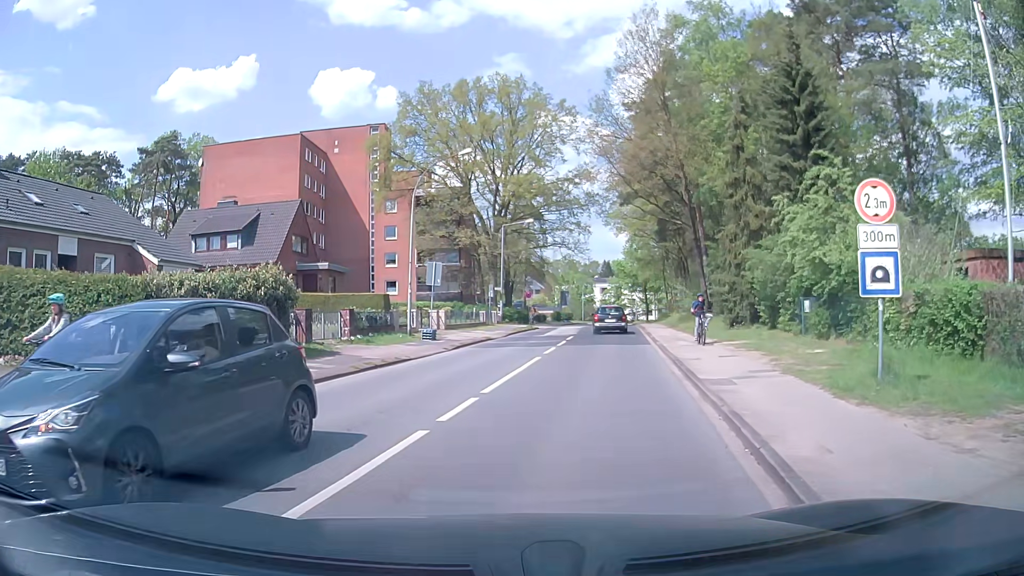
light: Day
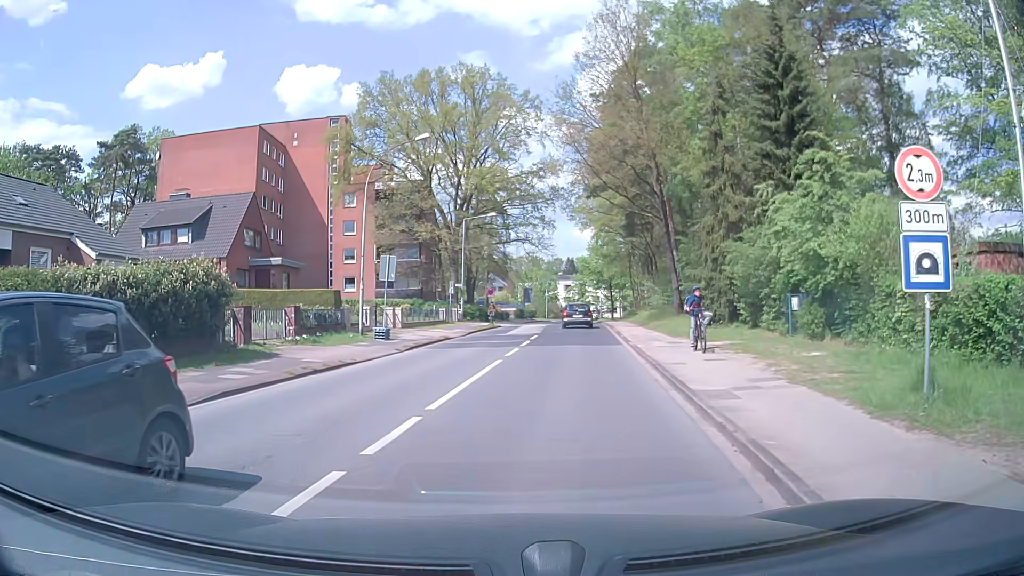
(+0.1, +2.0) m; +4°
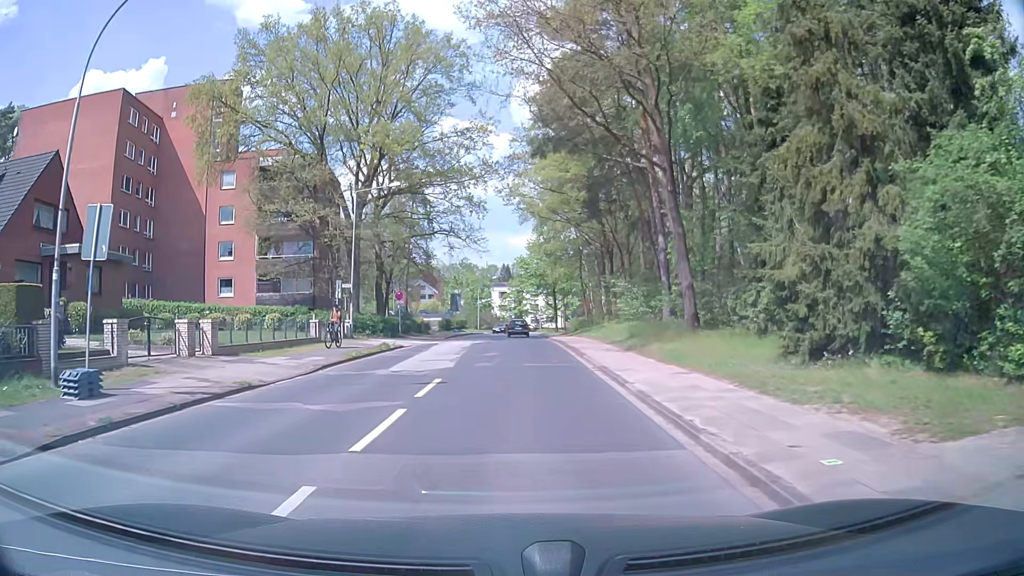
(+1.1, +15.7) m; +5°
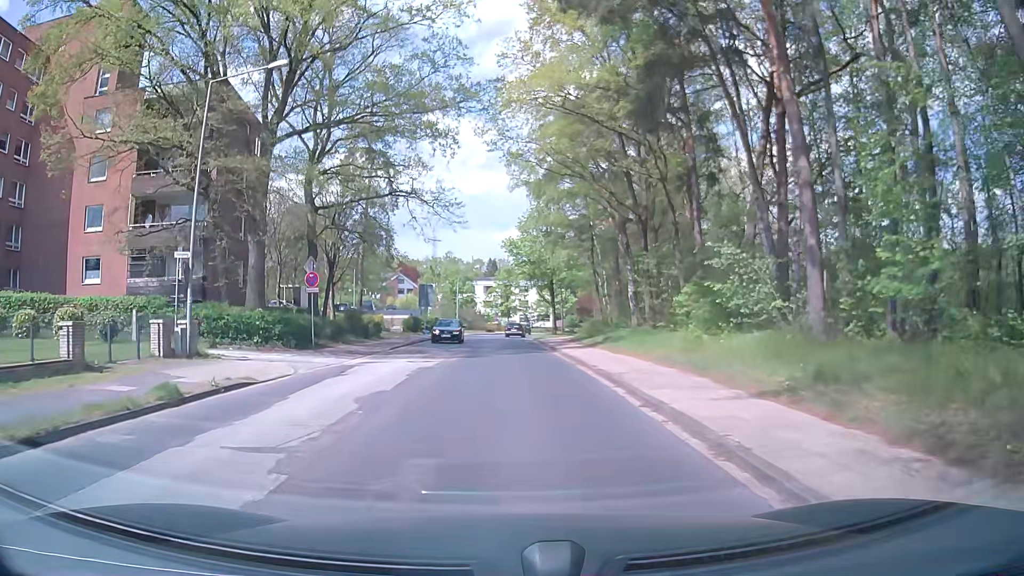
(+0.2, +17.5) m; +1°
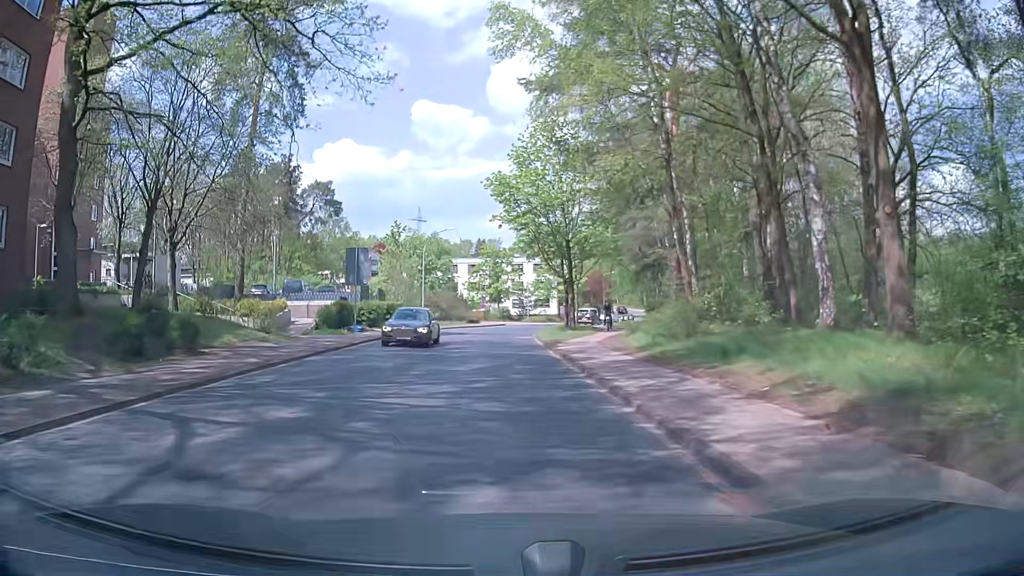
(+0.2, +25.1) m; +1°
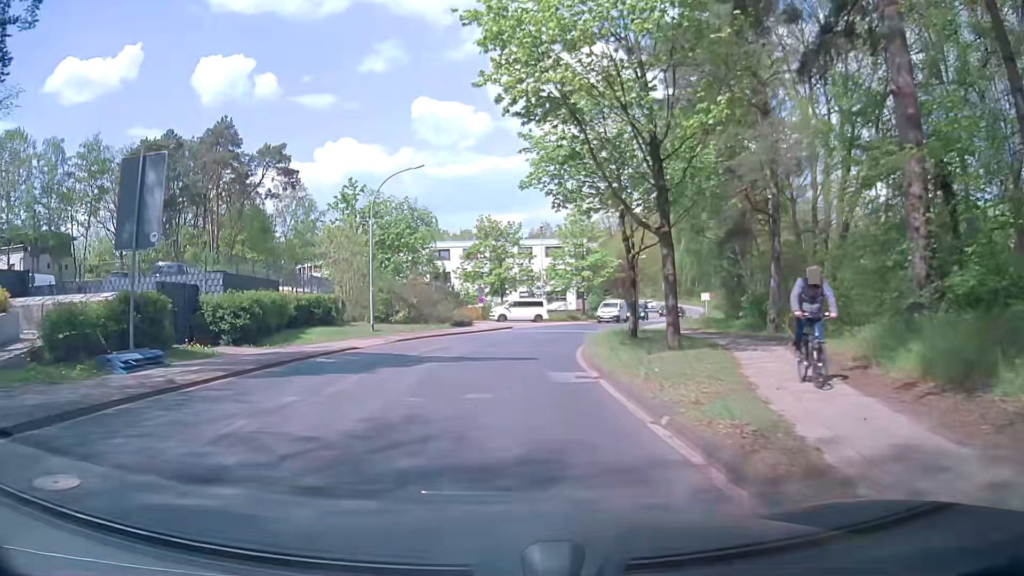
(-0.5, +22.7) m; -2°
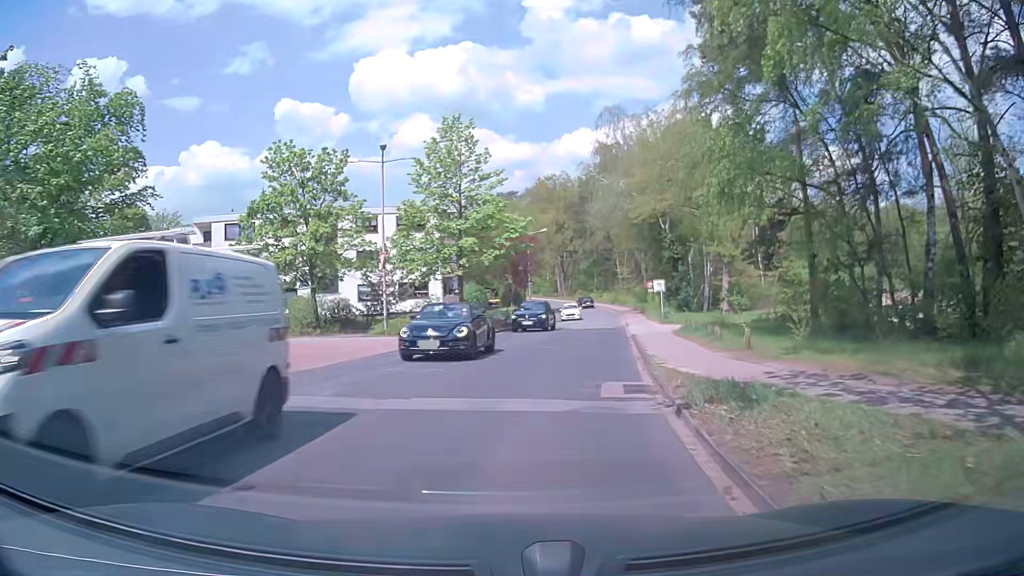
(+2.2, +29.6) m; +12°
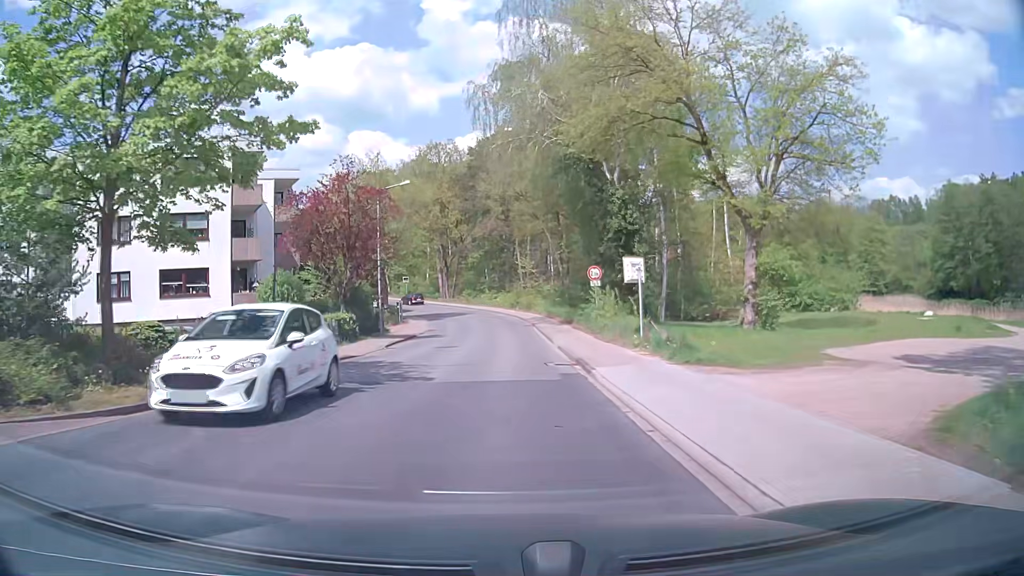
(+2.6, +24.9) m; +9°
